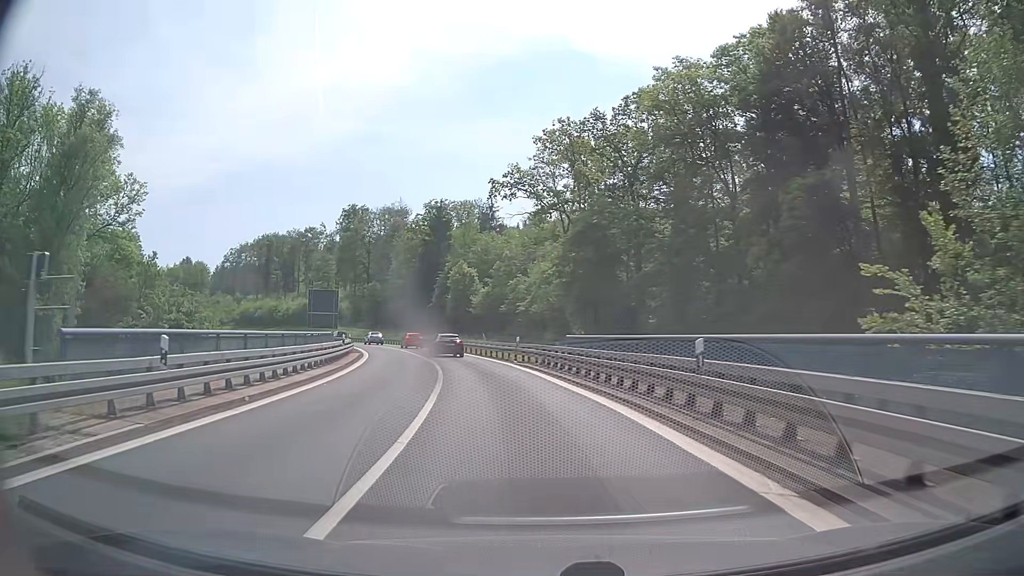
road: motorway_link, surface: asphalt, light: Day
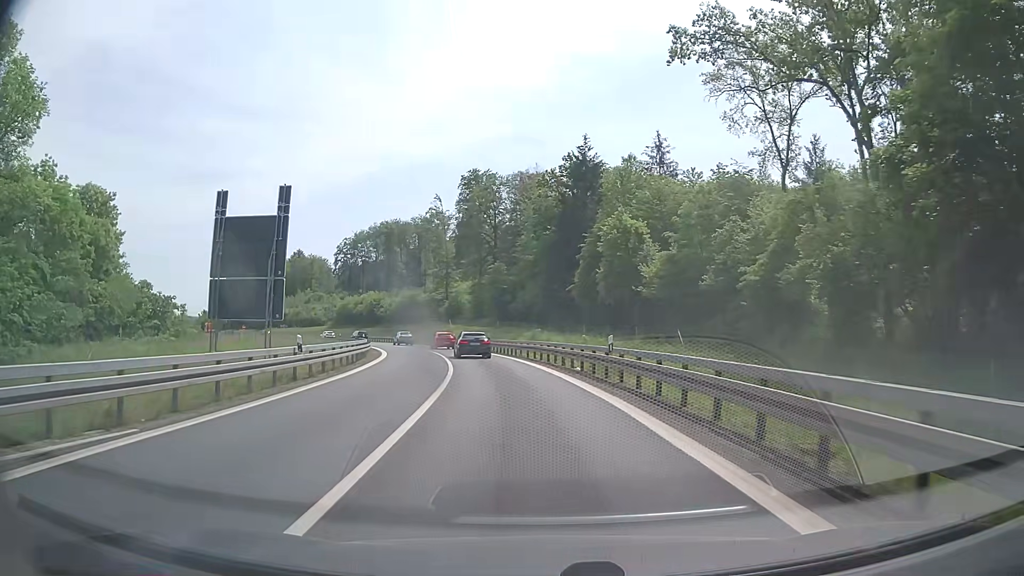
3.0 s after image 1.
(-4.8, +38.8) m; -13°
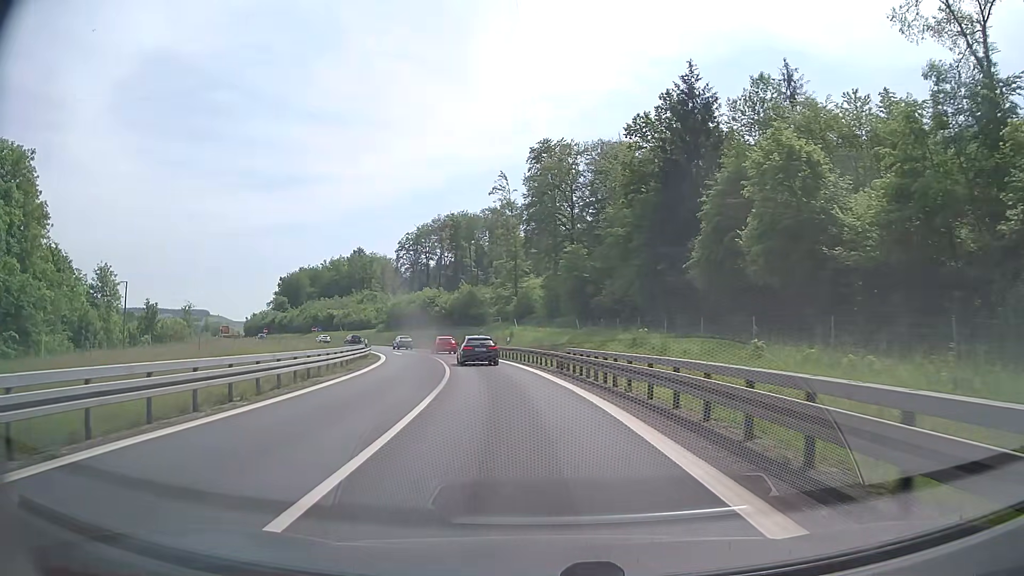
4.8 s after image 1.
(-1.4, +23.6) m; -7°
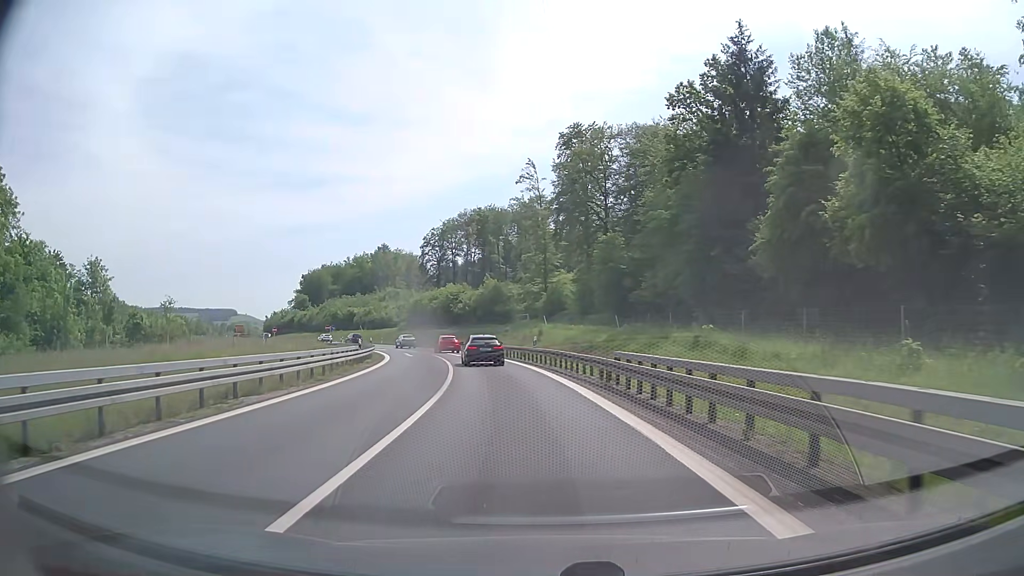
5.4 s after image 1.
(-0.2, +7.9) m; -3°
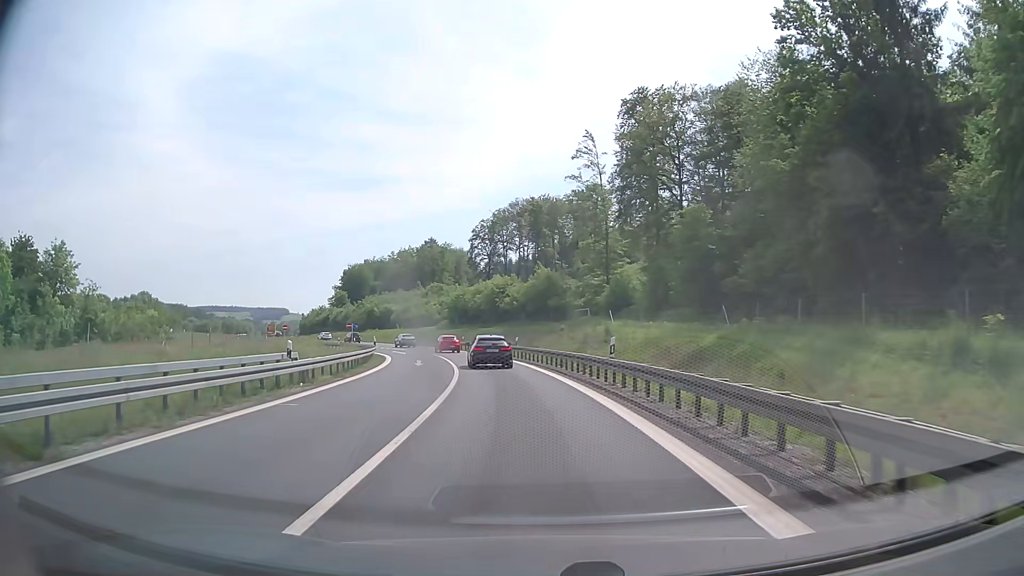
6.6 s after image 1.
(-0.7, +15.9) m; -5°
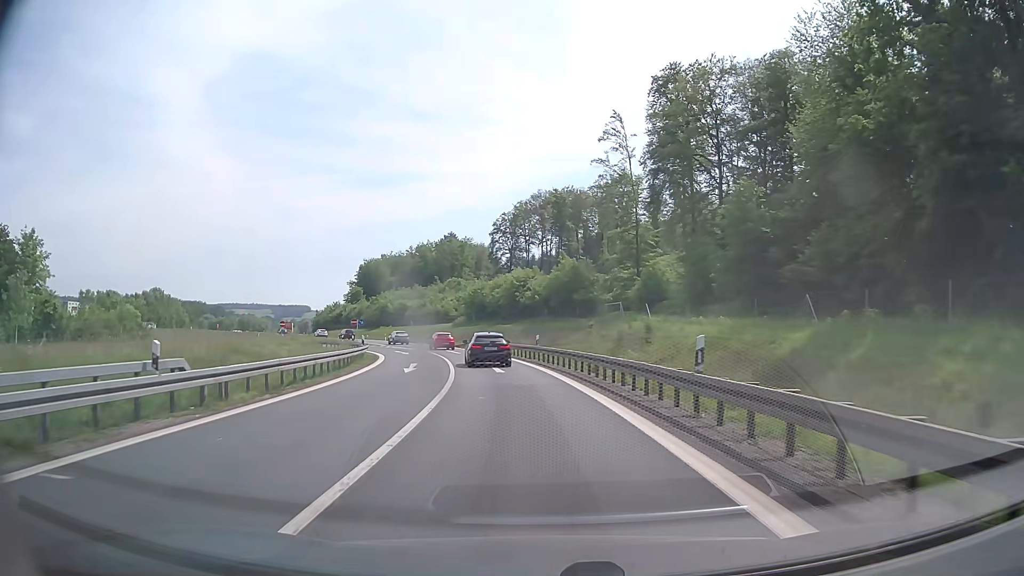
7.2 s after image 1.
(-0.1, +8.0) m; -1°
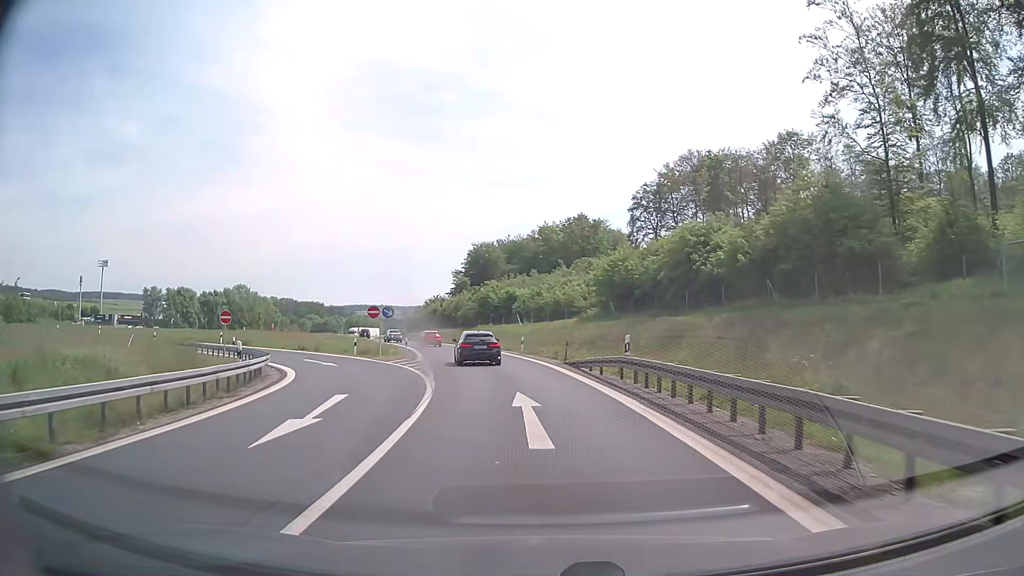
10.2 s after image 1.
(-3.9, +38.9) m; -12°
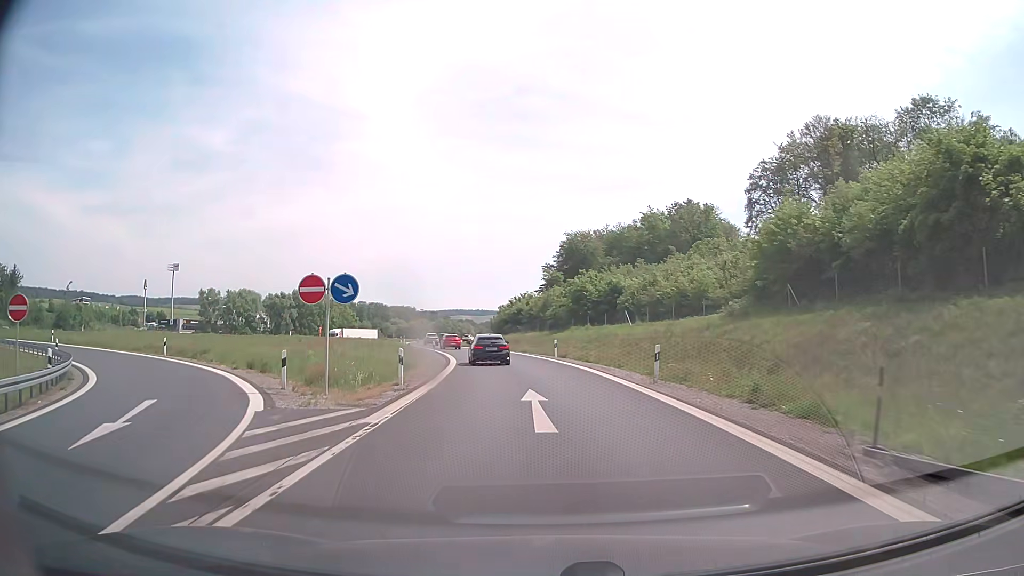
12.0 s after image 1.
(-1.5, +23.3) m; -8°
(0, +10) (-1, +20) (-2, +30) (-3, +40) (-5, +50) (-7, +59) (-10, +69) (-12, +79) (-15, +88) (-17, +98) m
